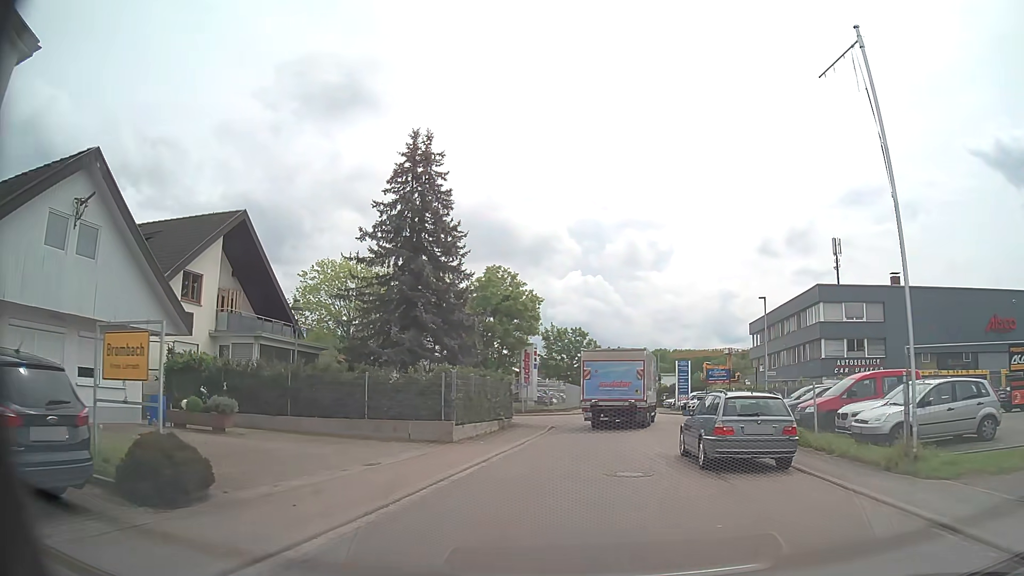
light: Day
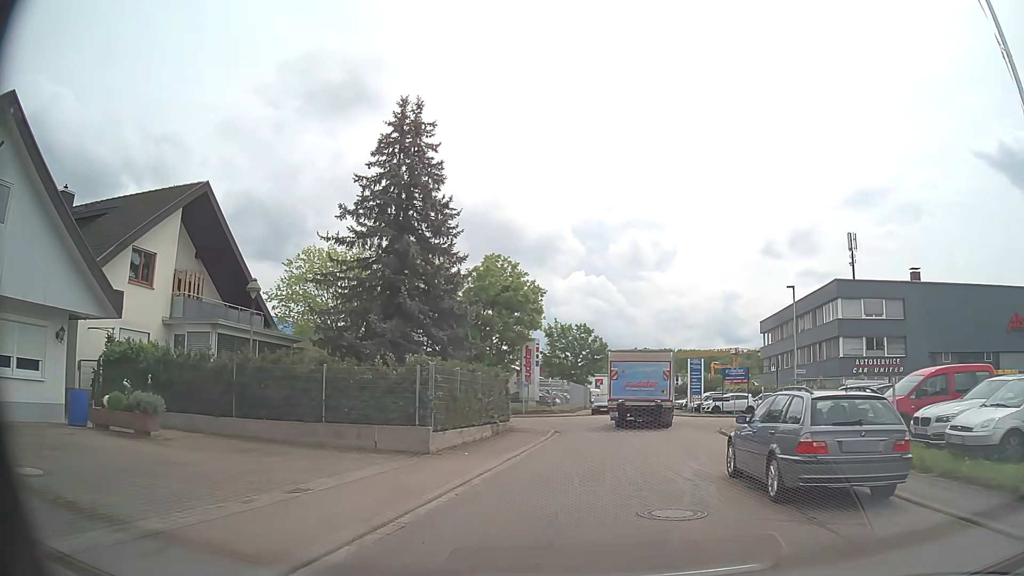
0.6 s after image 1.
(0.0, +3.9) m; -1°
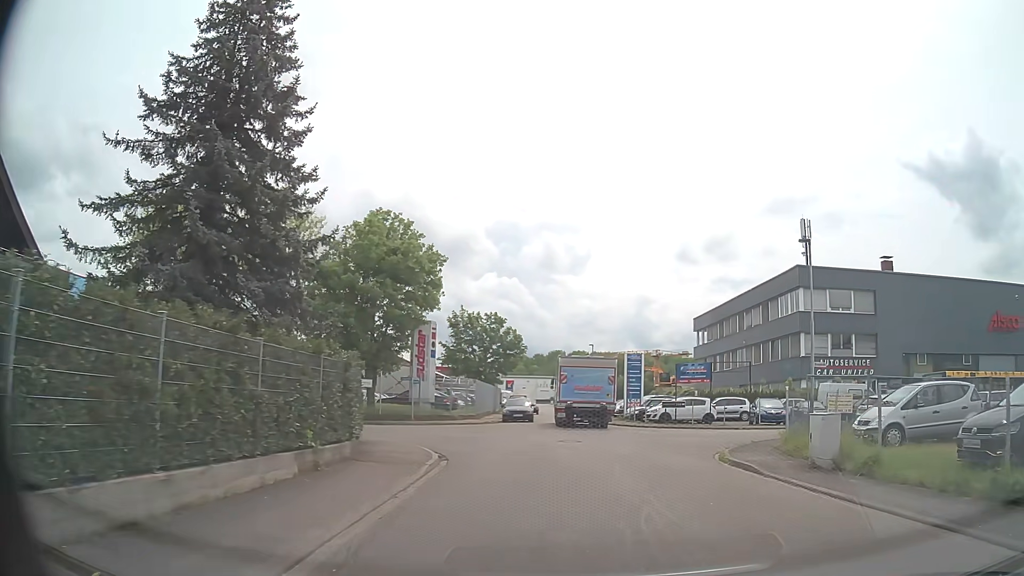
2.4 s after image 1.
(+0.4, +11.0) m; +8°
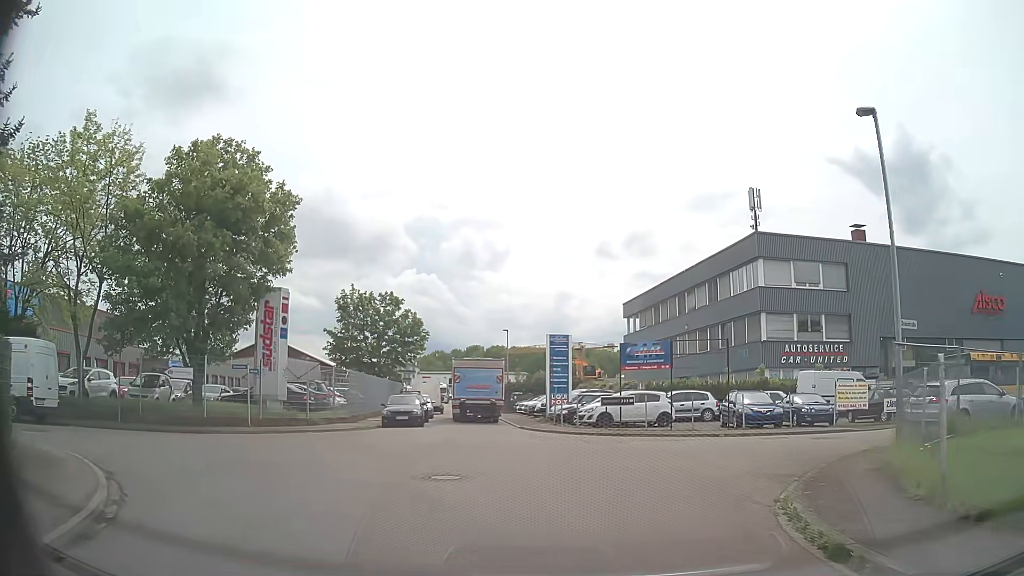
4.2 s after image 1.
(+0.8, +10.2) m; +7°
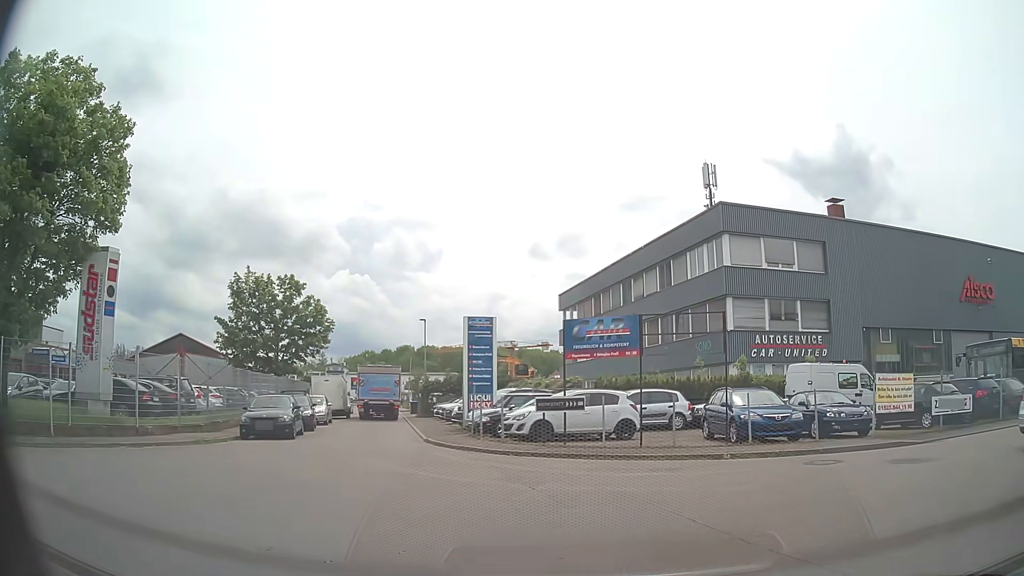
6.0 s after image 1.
(+0.3, +7.7) m; +7°
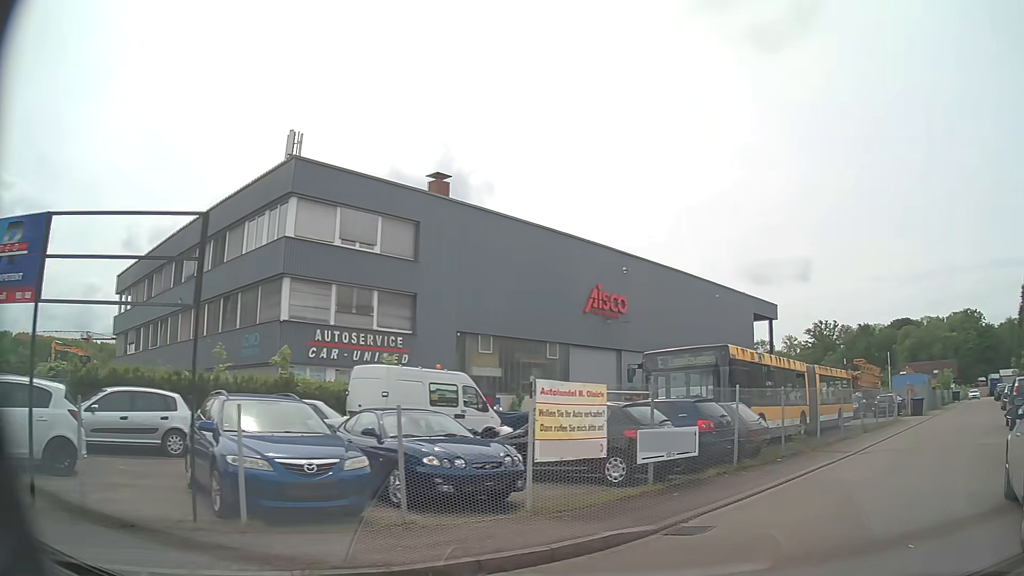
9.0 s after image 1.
(+2.4, +9.1) m; +37°
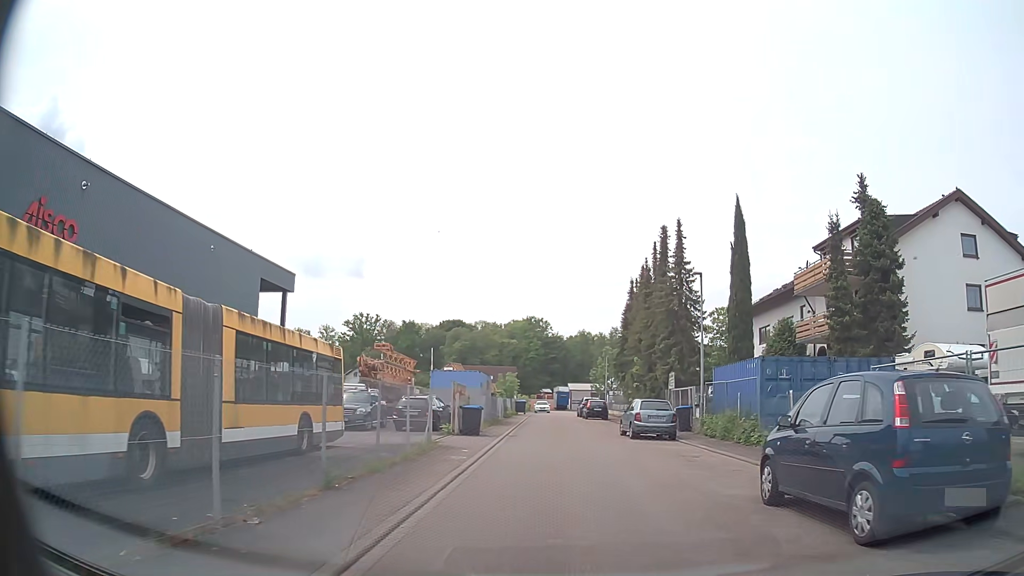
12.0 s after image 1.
(+6.8, +14.7) m; +37°
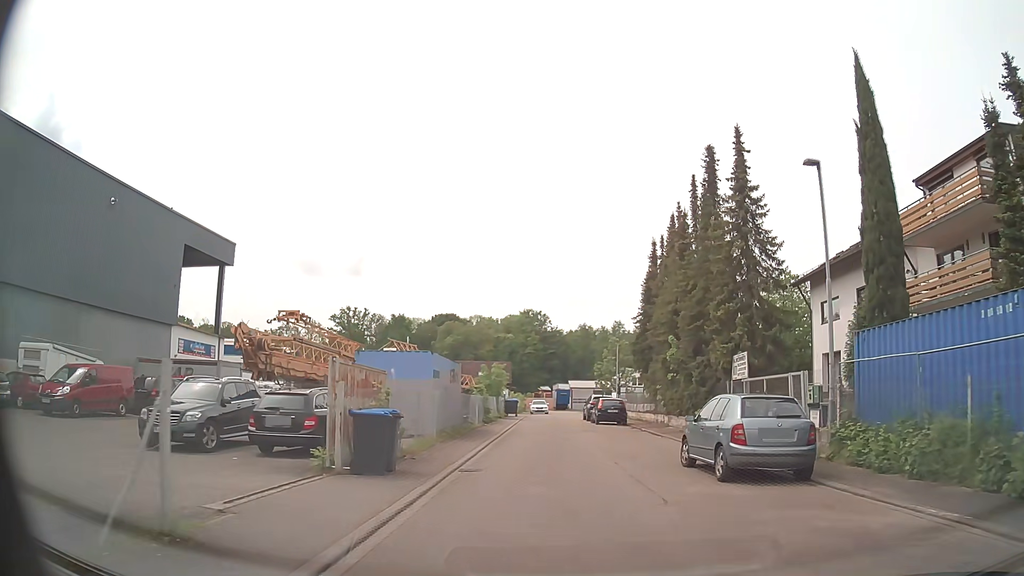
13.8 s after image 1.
(+0.1, +13.0) m; 0°
